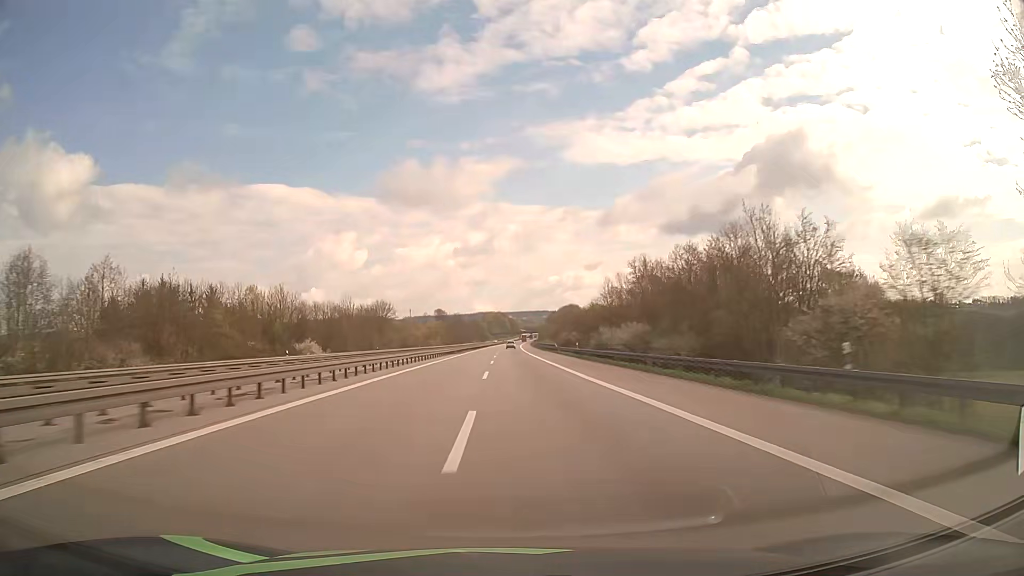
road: motorway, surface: asphalt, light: Day
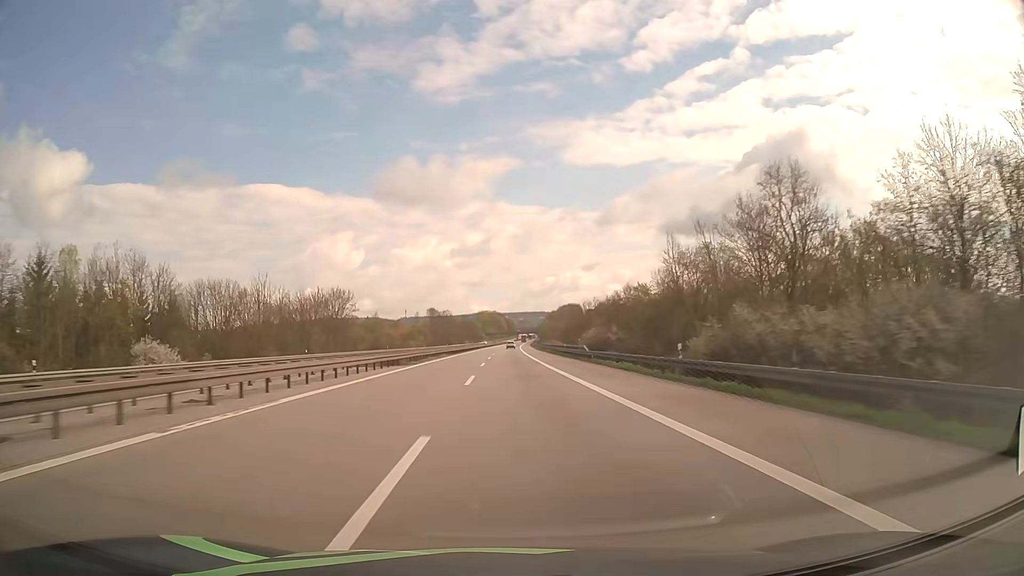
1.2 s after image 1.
(0.0, +39.9) m; 0°
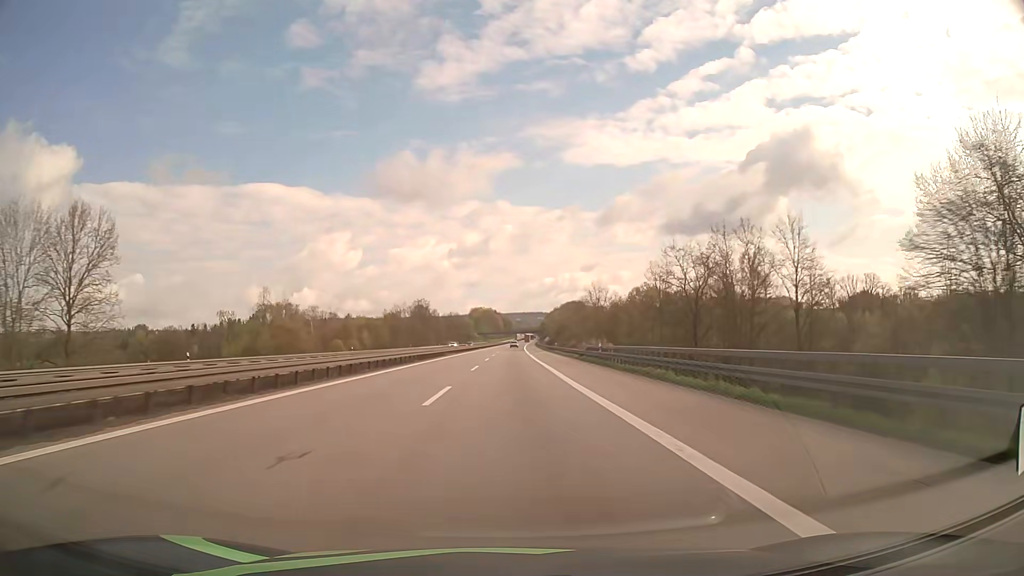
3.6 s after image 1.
(+0.3, +79.9) m; 0°
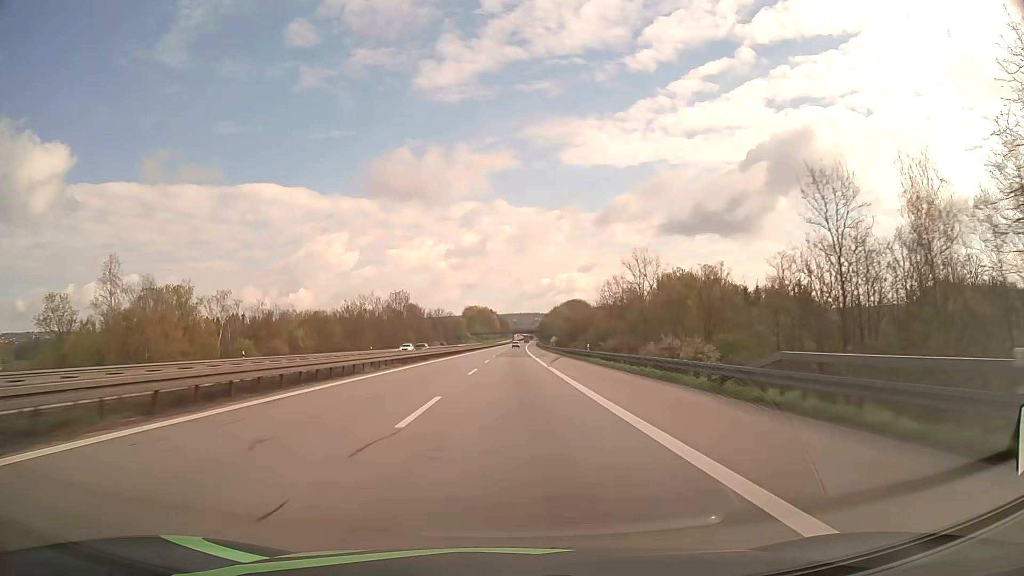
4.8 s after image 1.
(+0.1, +39.9) m; 0°
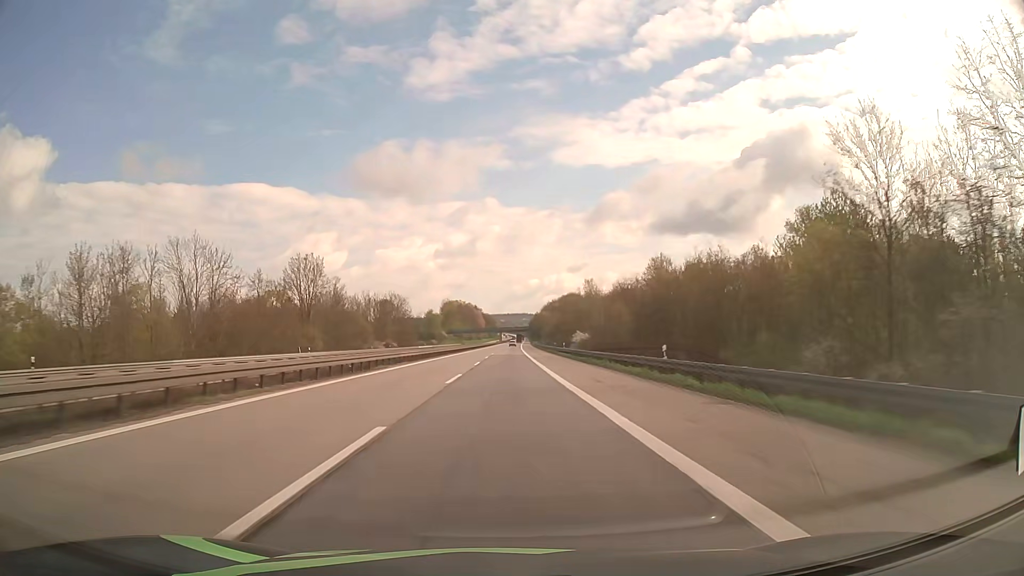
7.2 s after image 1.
(+0.9, +79.0) m; +1°
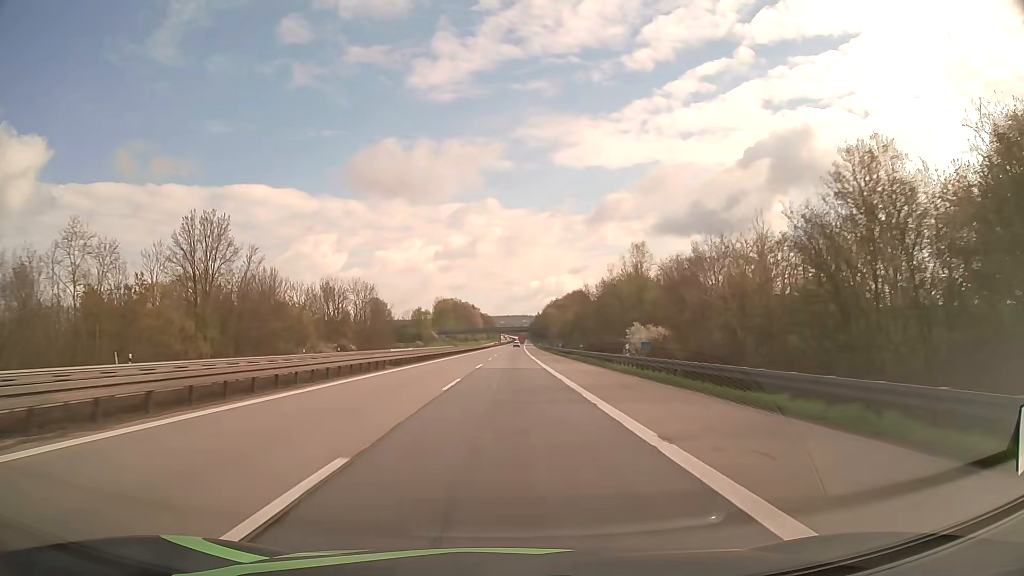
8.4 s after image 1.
(0.0, +39.1) m; 0°
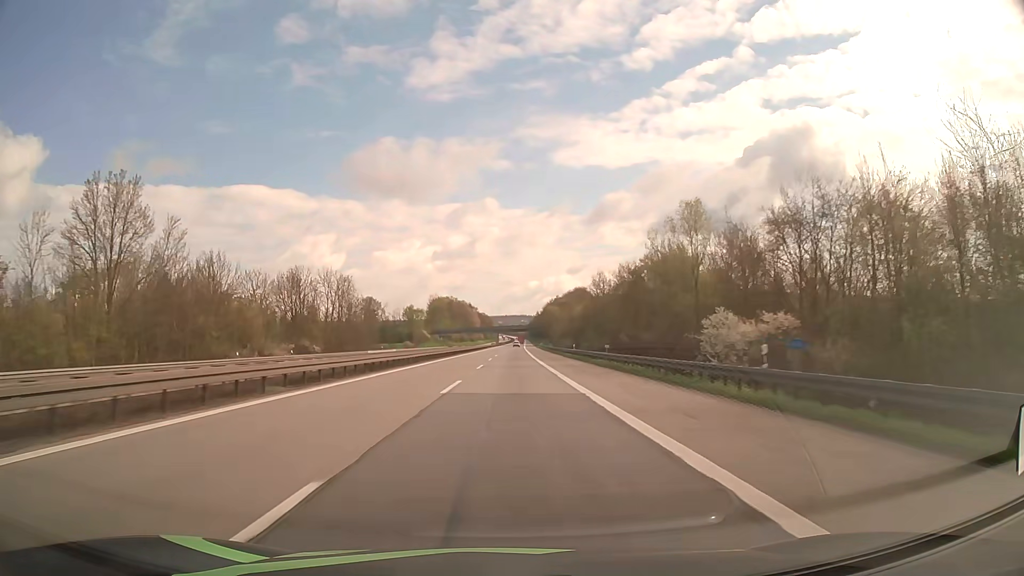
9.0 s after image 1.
(0.0, +19.5) m; 0°
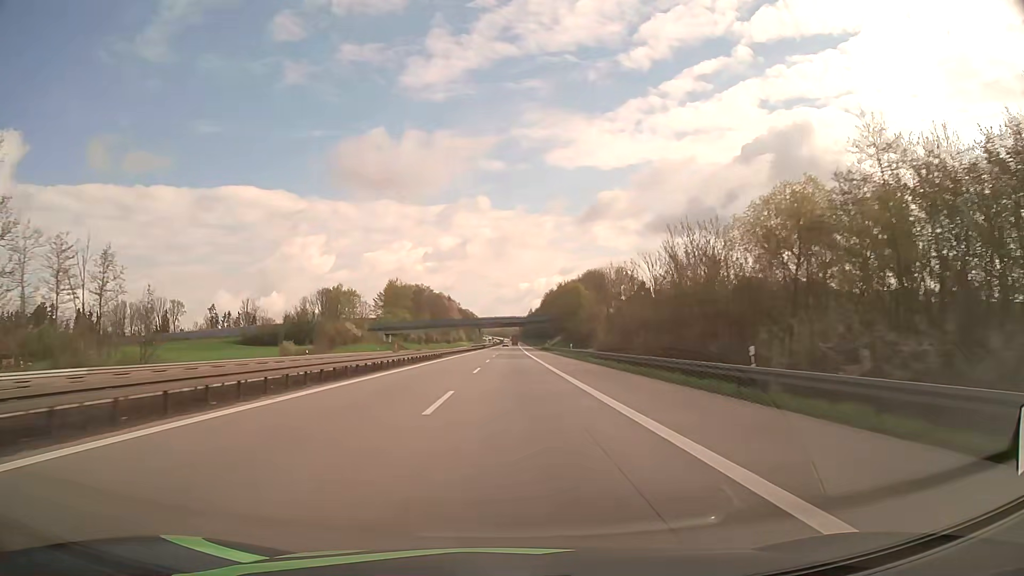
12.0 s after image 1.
(+0.8, +96.4) m; +1°
(0, +10) (0, +20) (0, +30) (0, +40) (0, +50) (0, +60) (0, +70) (0, +80) (0, +90) (+1, +100) m
